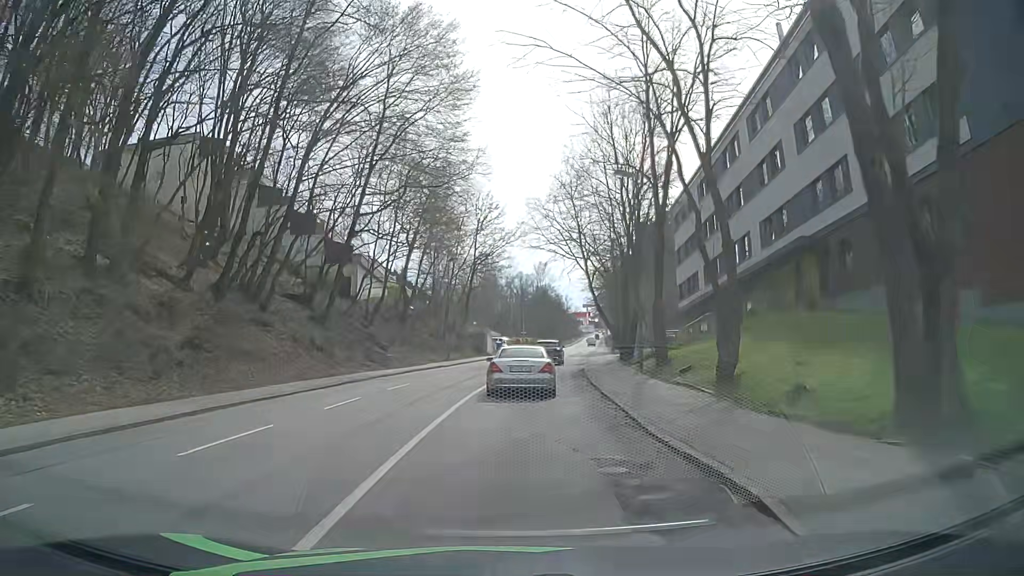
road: tertiary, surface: asphalt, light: Day
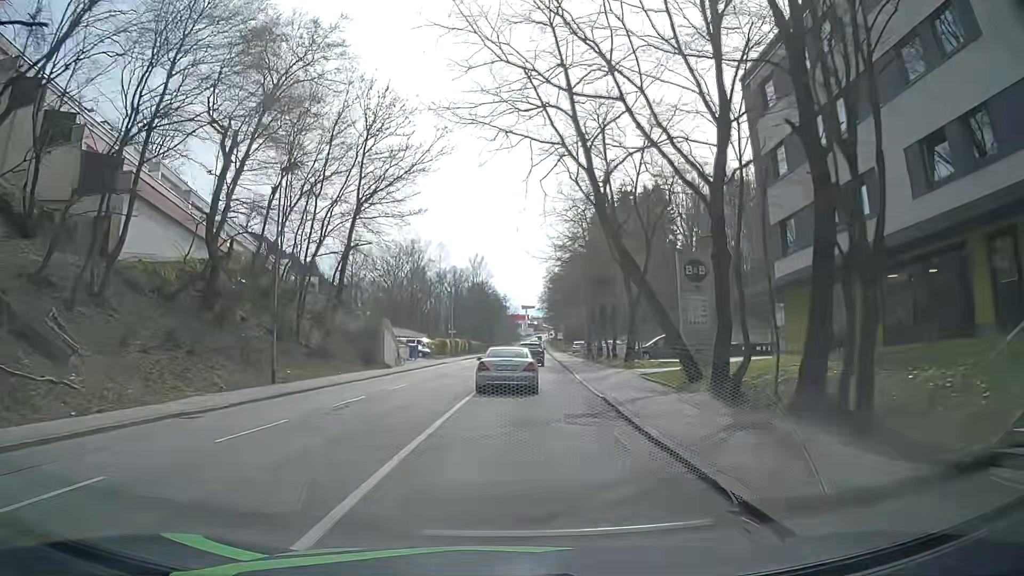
(+1.4, +29.9) m; +5°
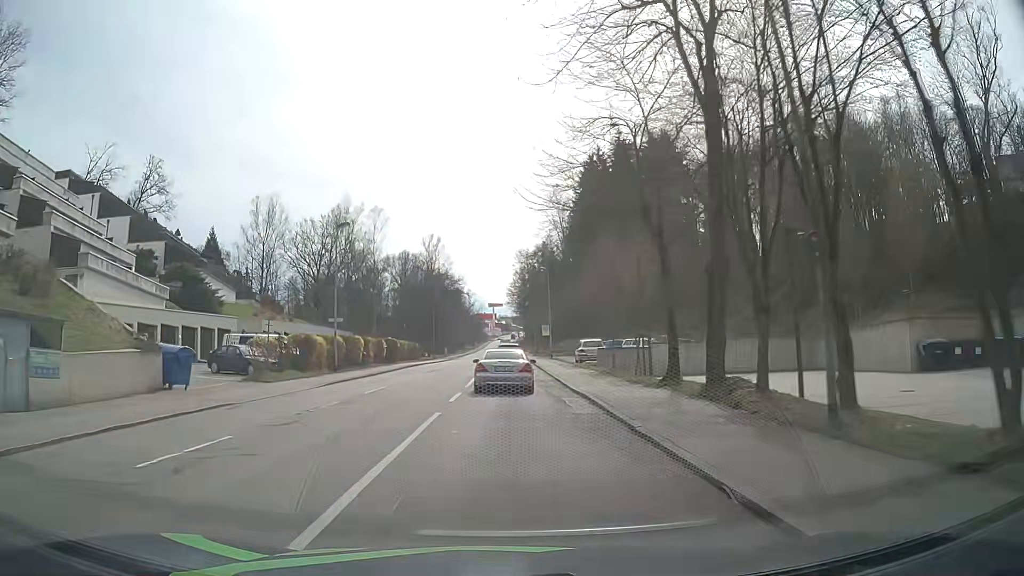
(+1.7, +38.9) m; +3°
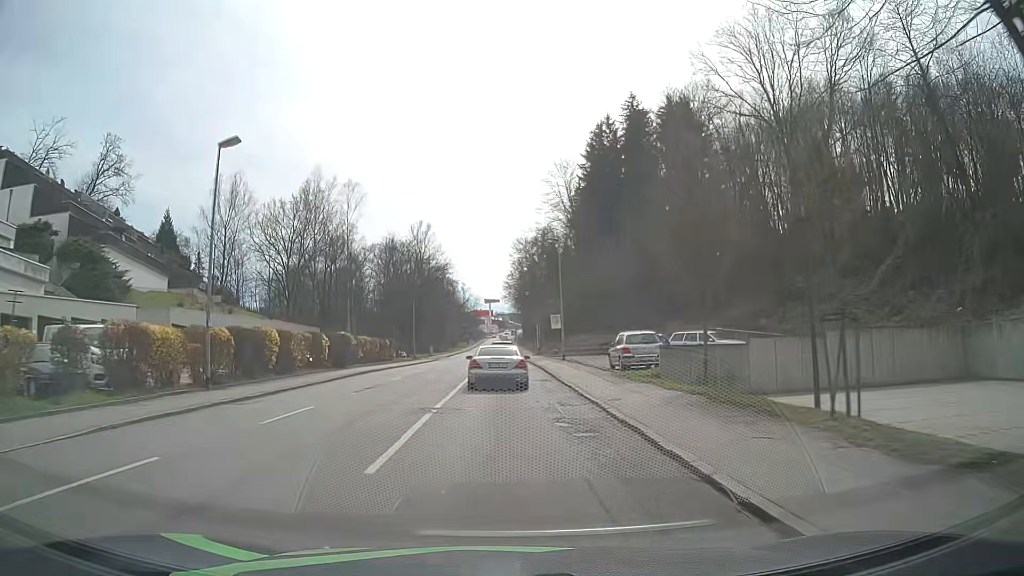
(+0.1, +15.8) m; 0°
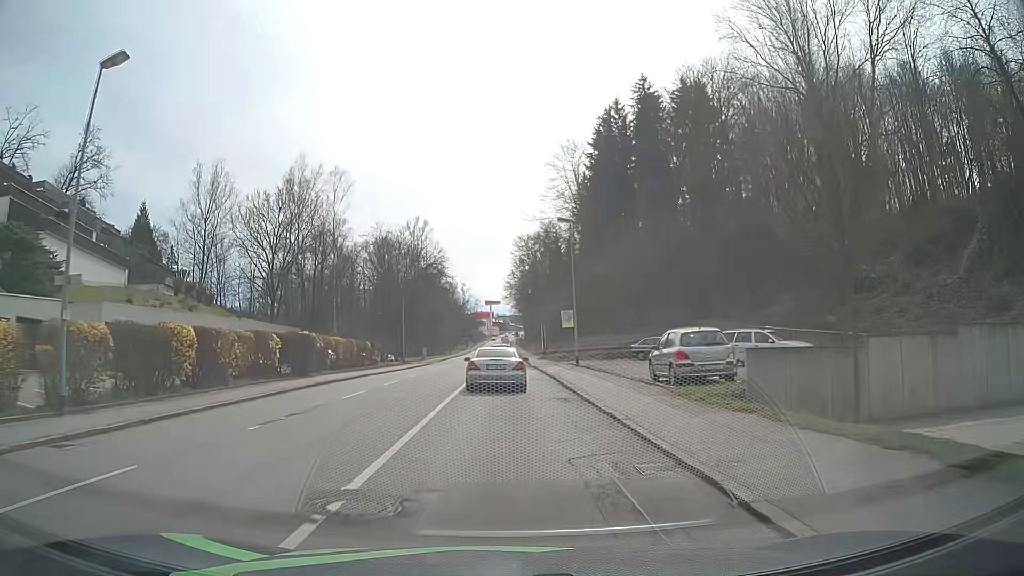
(0.0, +7.9) m; 0°
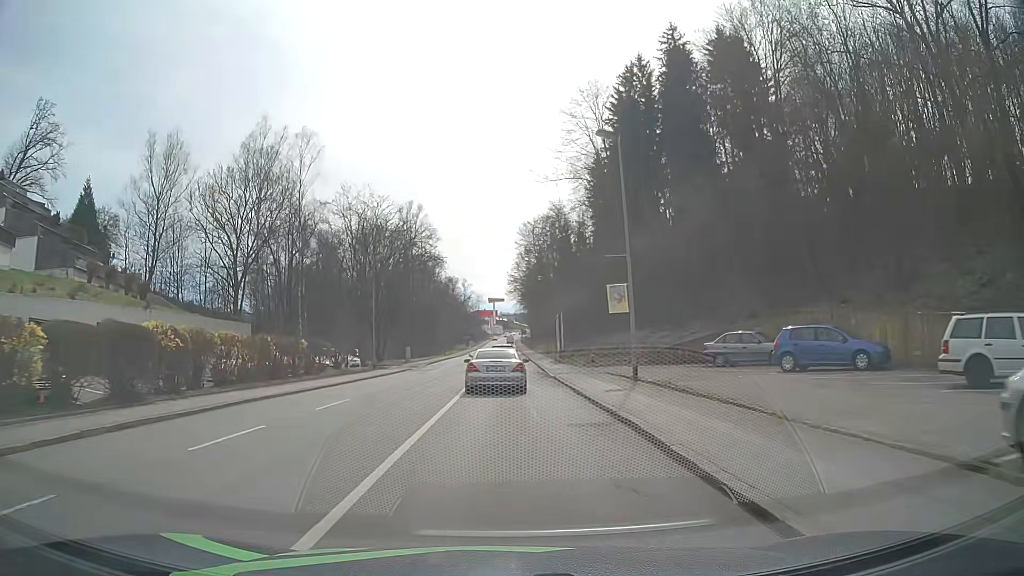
(-0.1, +15.7) m; -1°
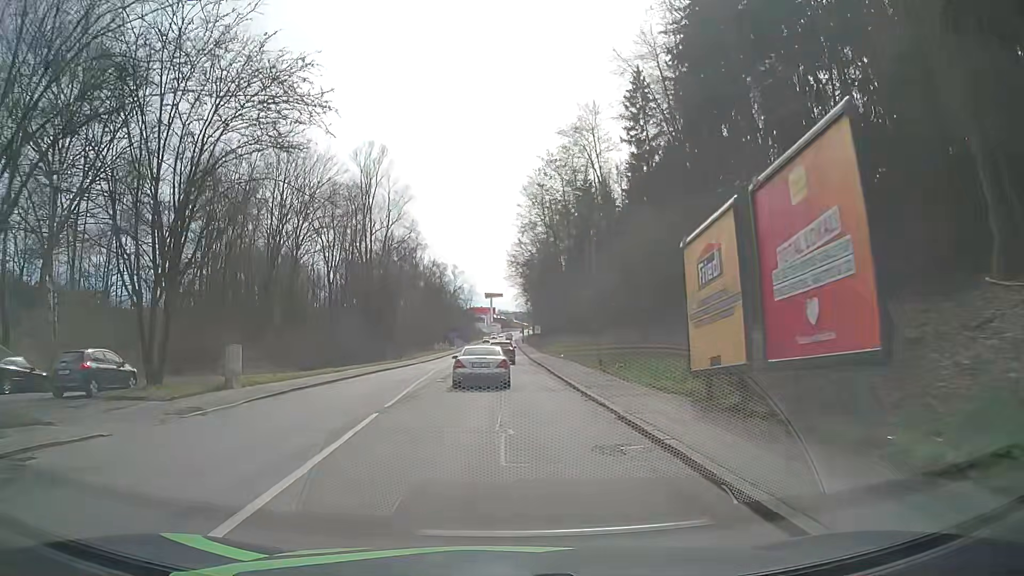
(0.0, +39.7) m; 0°
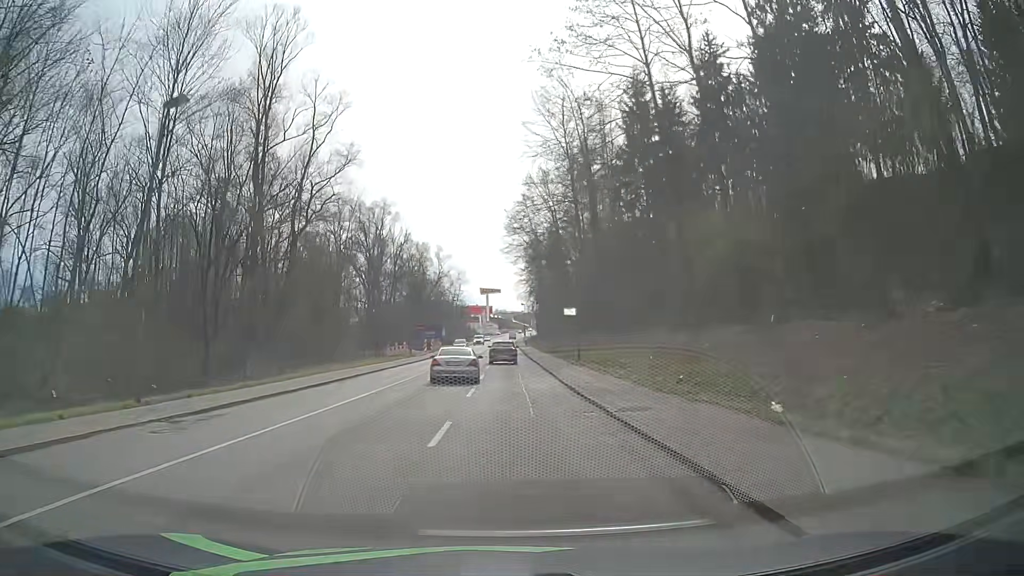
(0.0, +41.9) m; 0°
(0, +10) (0, +20) (0, +30) (0, +40) (0, +50) (0, +60) (0, +70) (0, +80) (0, +90) (0, +100) m
